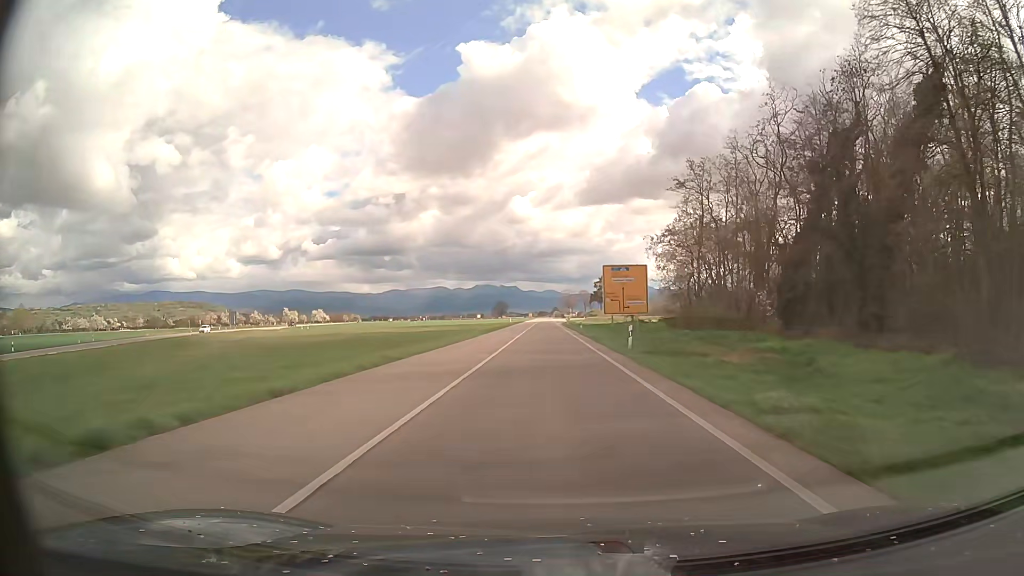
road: primary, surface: asphalt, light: Day
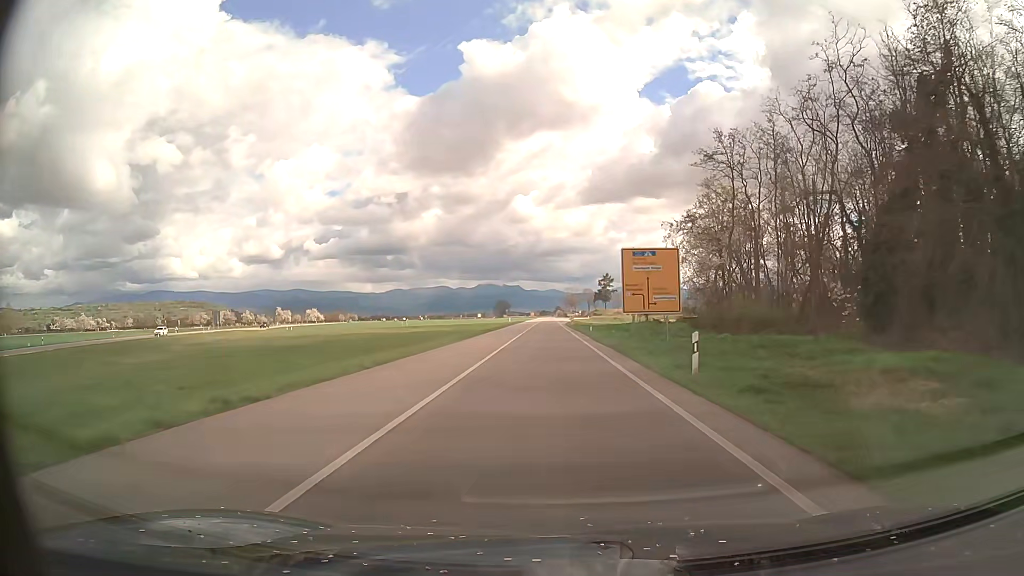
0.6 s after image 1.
(-0.1, +11.6) m; 0°
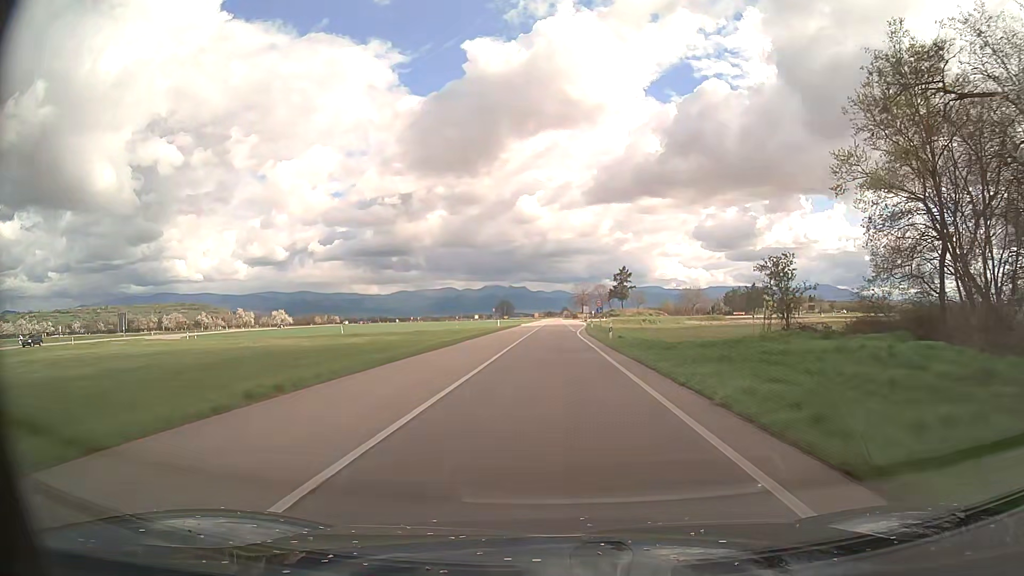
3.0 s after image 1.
(-0.4, +46.7) m; 0°
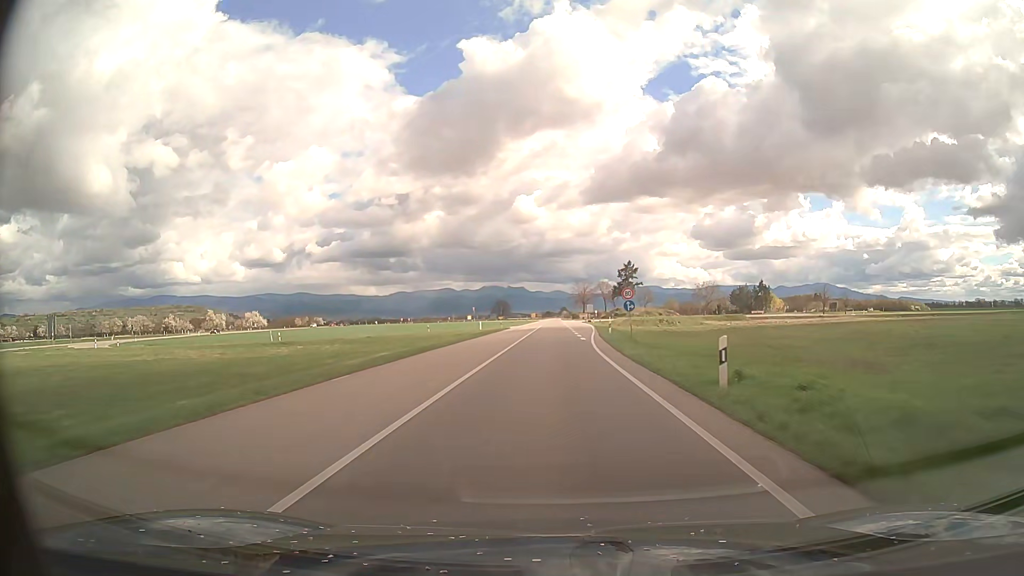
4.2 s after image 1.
(0.0, +23.6) m; 0°
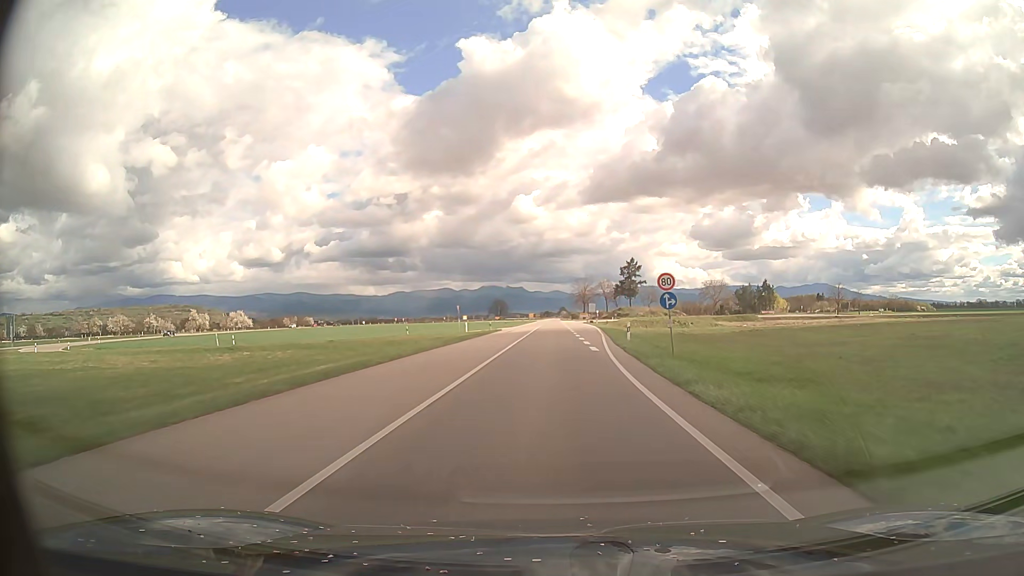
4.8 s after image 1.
(0.0, +11.9) m; 0°
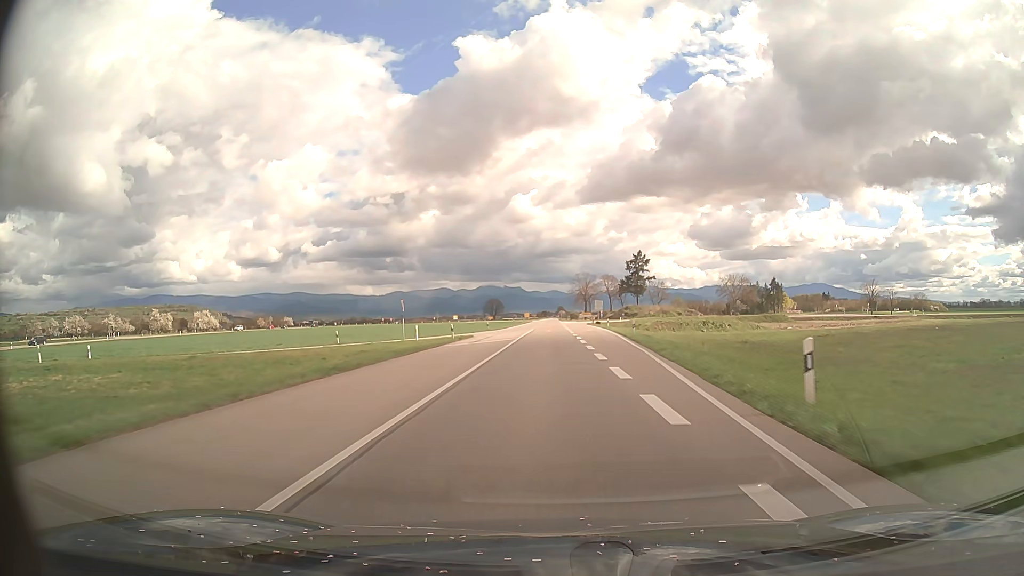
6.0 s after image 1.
(0.0, +23.9) m; 0°
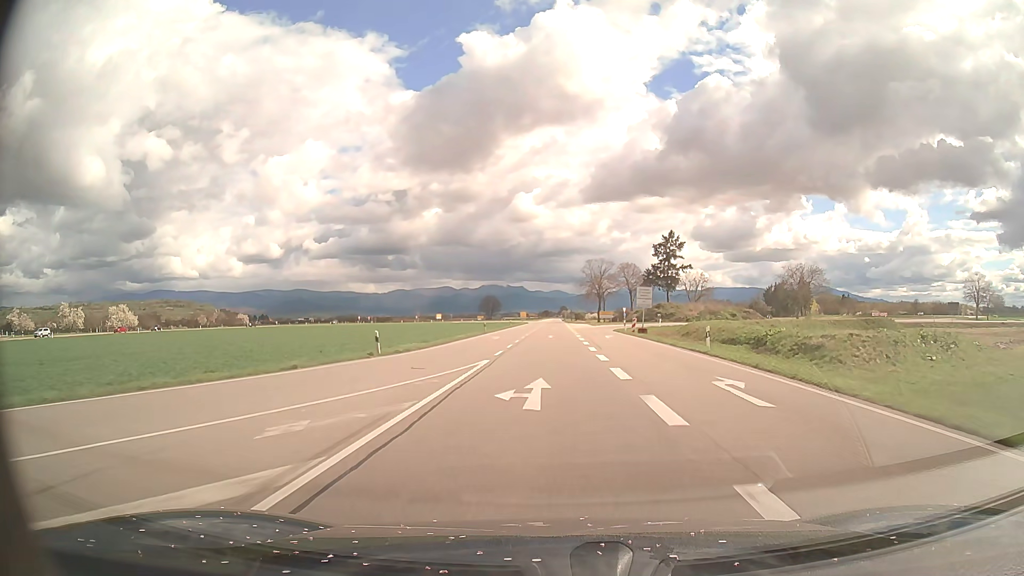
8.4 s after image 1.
(-0.2, +48.2) m; 0°
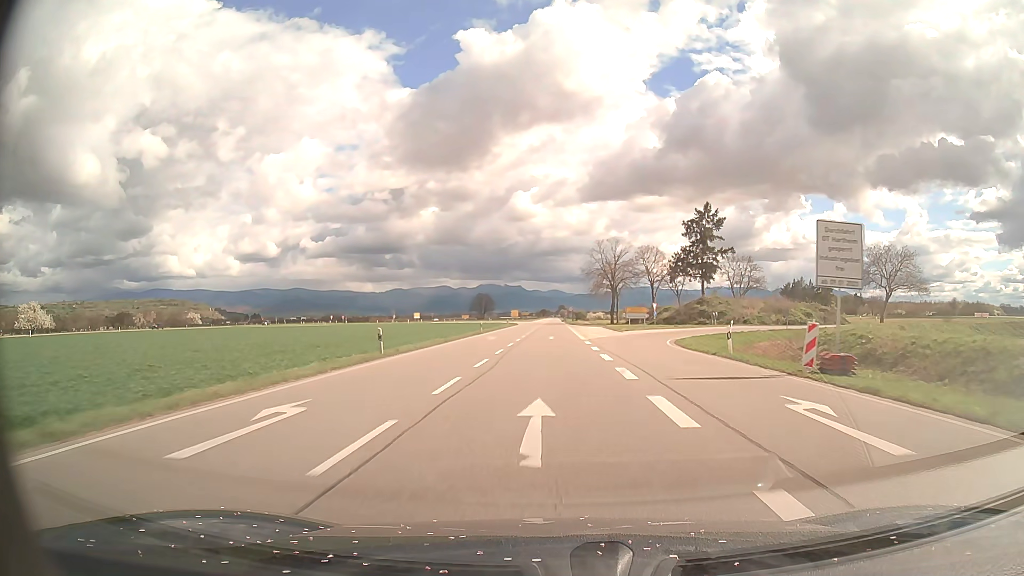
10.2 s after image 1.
(0.0, +36.3) m; 0°
(0, +10) (0, +20) (0, +30) (0, +40) (0, +50) (0, +60) (0, +70) (0, +80) (0, +90) (0, +100) m
